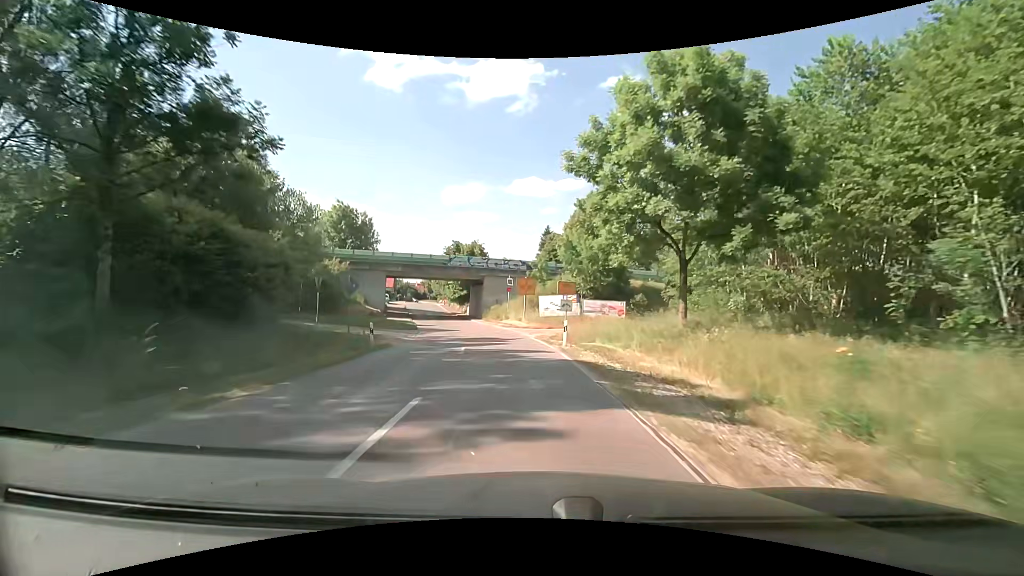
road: tertiary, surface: asphalt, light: Day
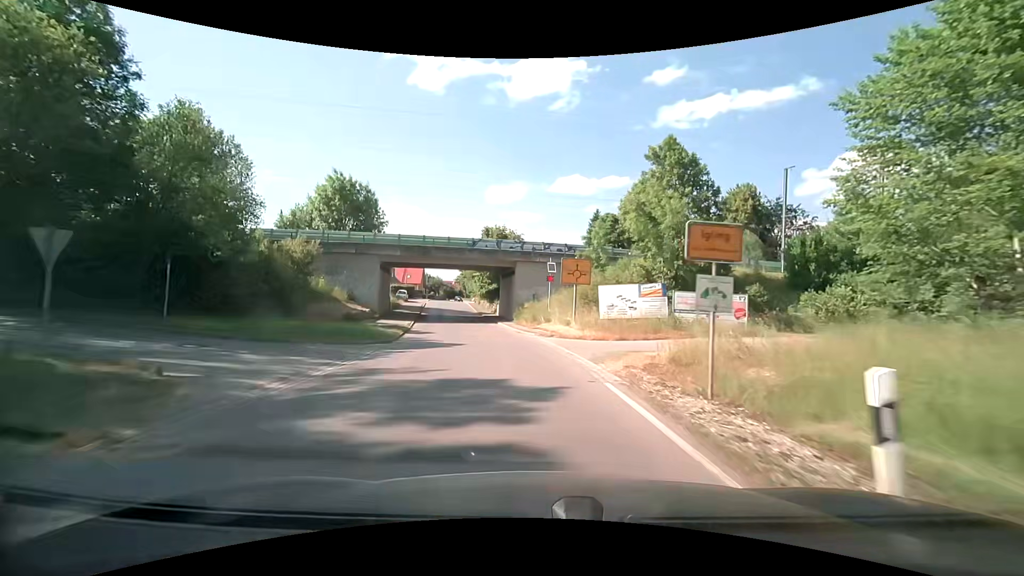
(-0.7, +16.2) m; -6°
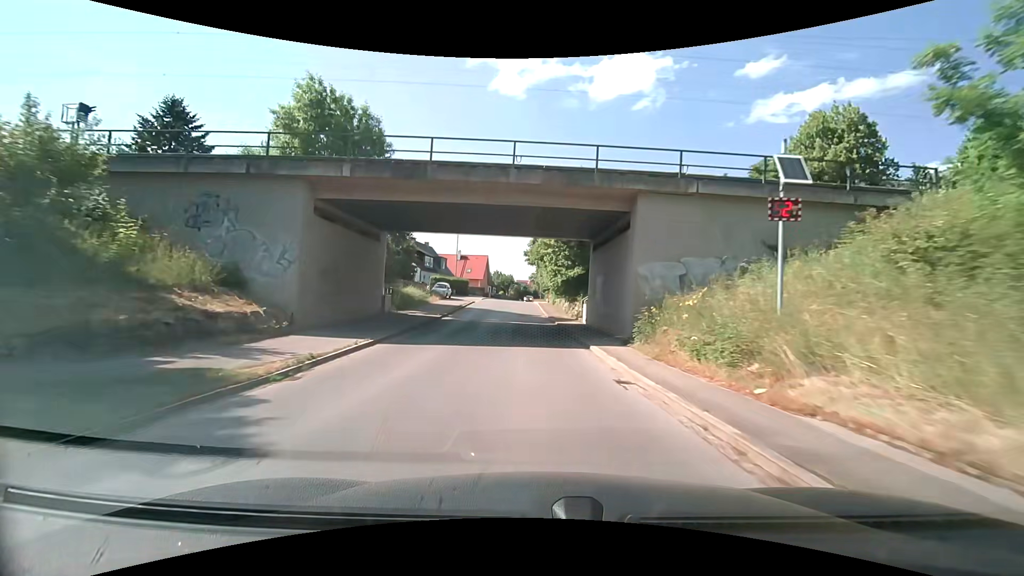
(-1.7, +24.6) m; -8°
(0, +10) (0, +20) (-1, +30) (-2, +40) (-2, +50) (-2, +60) (-2, +70) (-2, +80) (-2, +90) (-1, +100) m
